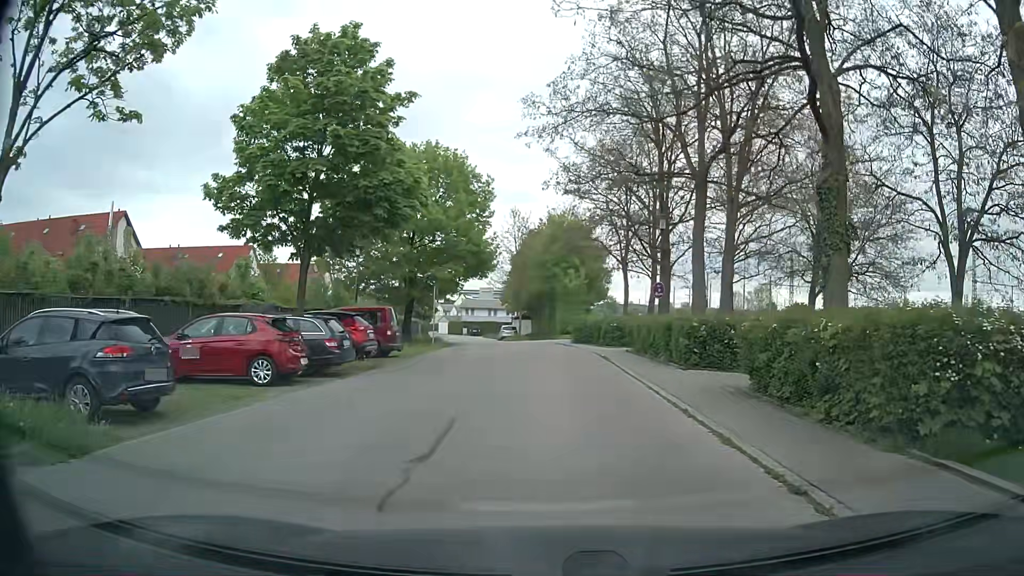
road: residential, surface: asphalt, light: Day
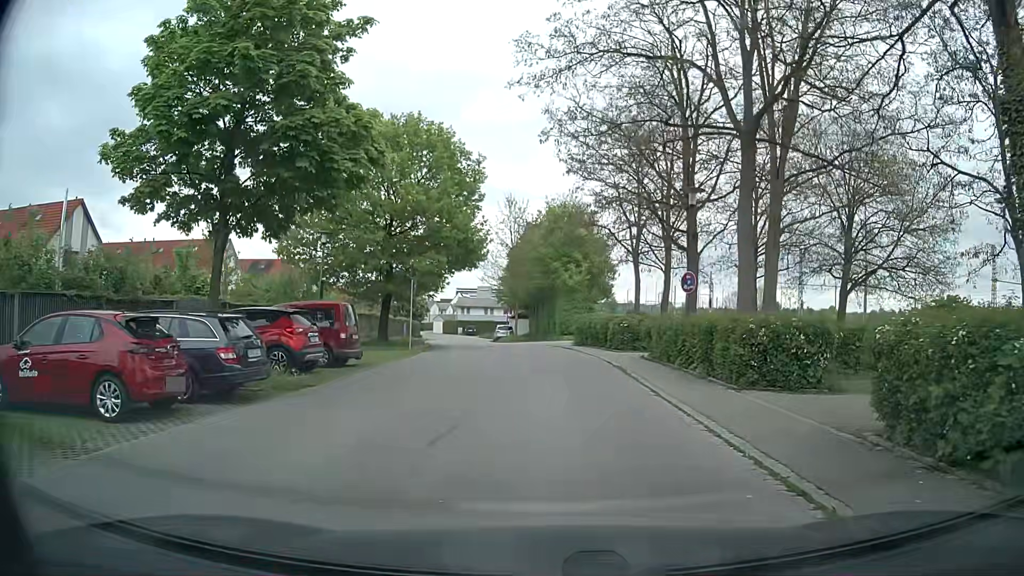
(0.0, +5.2) m; -1°
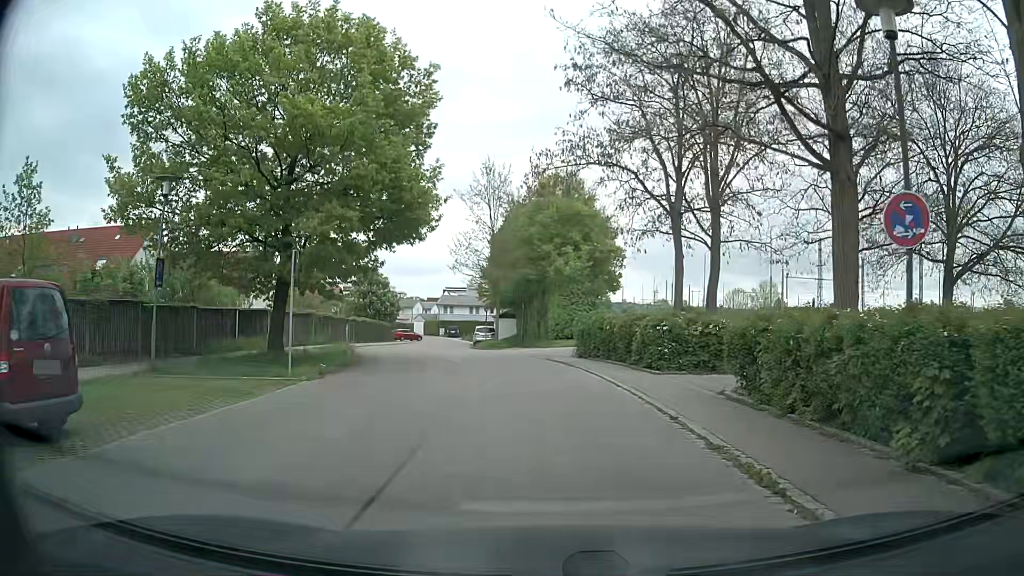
(+0.4, +12.5) m; +1°
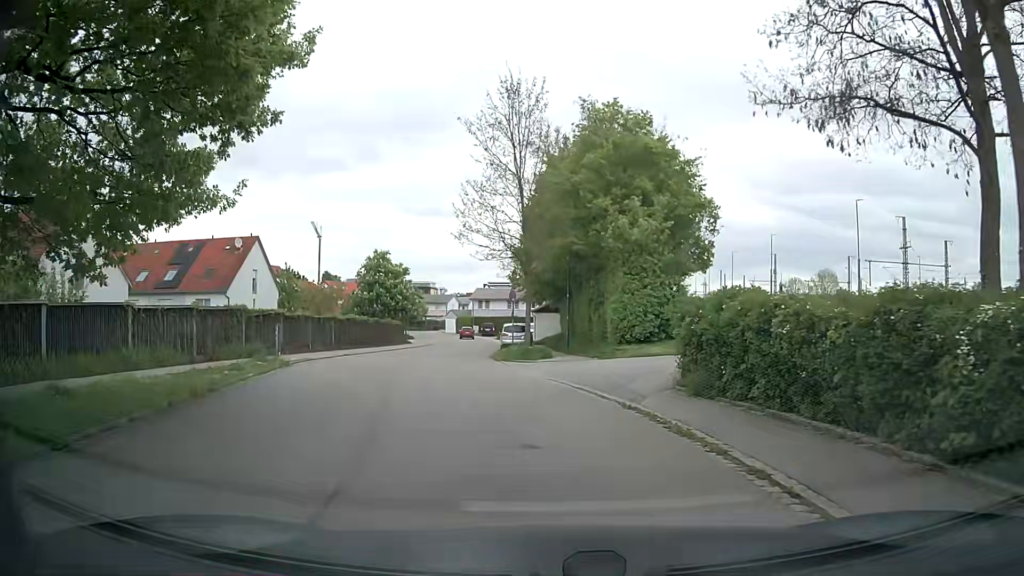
(-0.2, +14.9) m; -2°
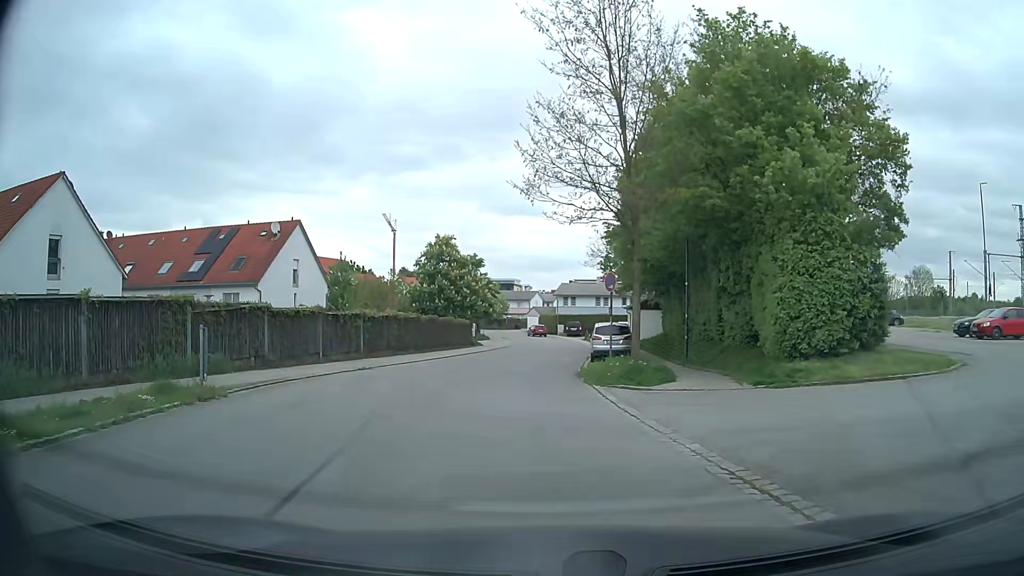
(-0.9, +10.2) m; -8°
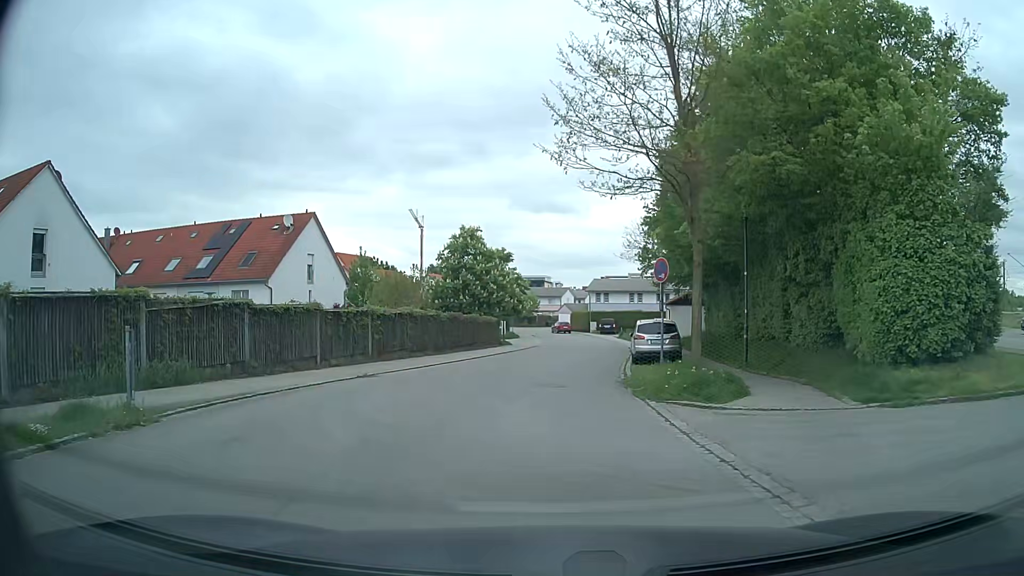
(-0.1, +3.6) m; -2°
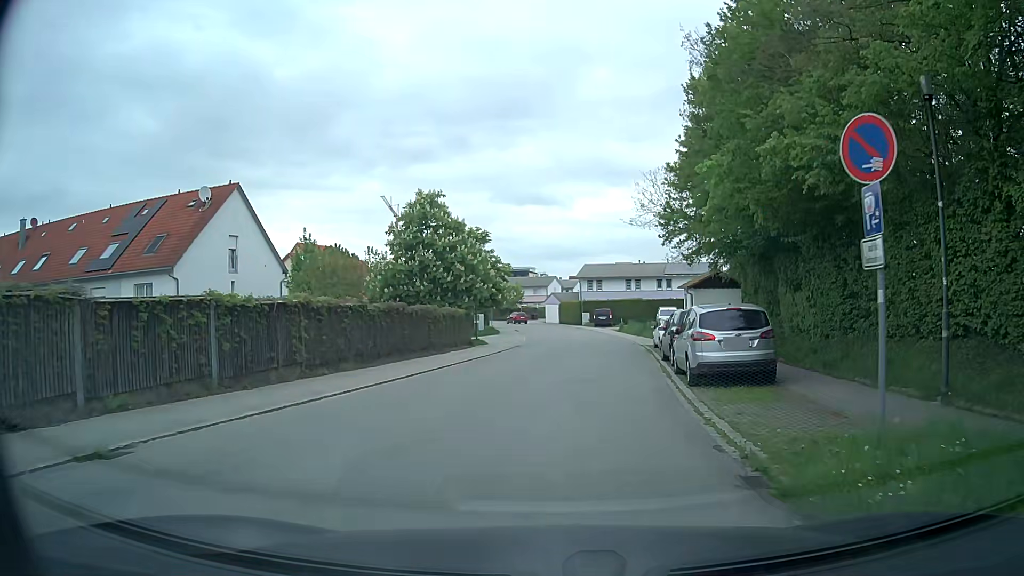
(-0.2, +11.5) m; +1°
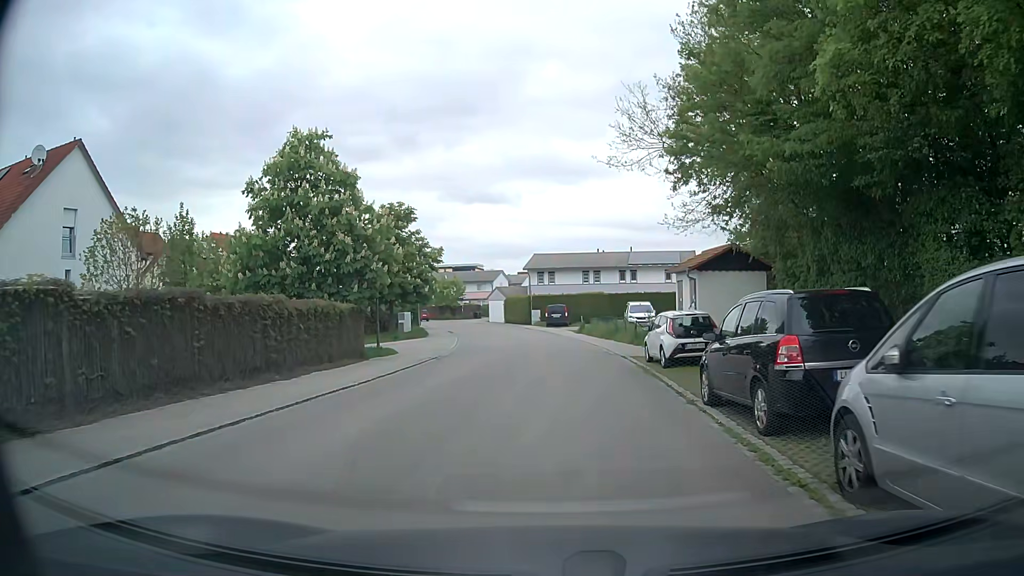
(+0.4, +12.2) m; +3°
(0, +10) (+1, +20) (+1, +30) (+1, +40) (-1, +50) (-3, +60) (-6, +69) (-10, +78) (-14, +87) (-20, +96) m
